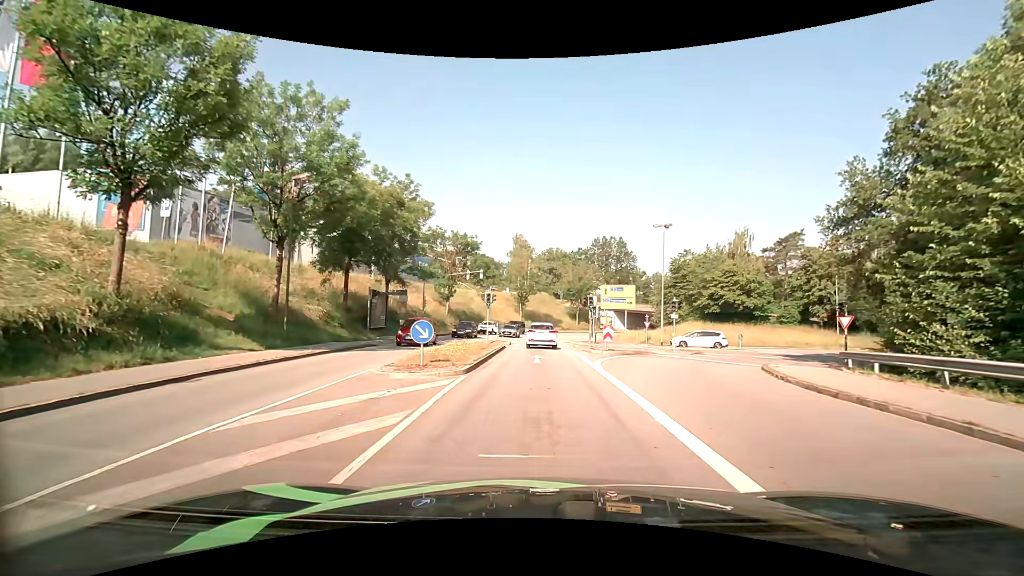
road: tertiary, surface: asphalt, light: Day
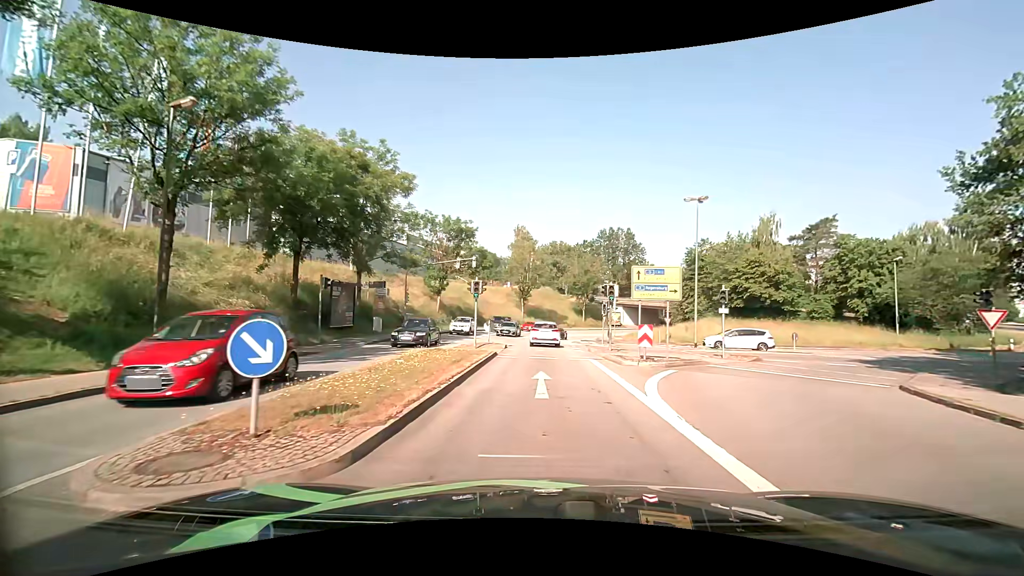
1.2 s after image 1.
(0.0, +8.1) m; 0°
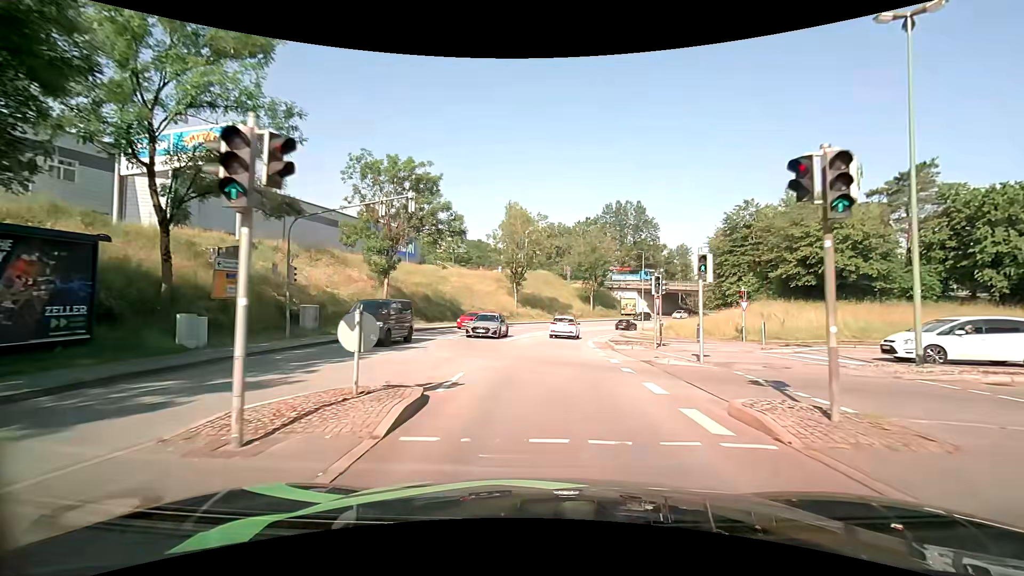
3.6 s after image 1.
(0.0, +19.8) m; 0°
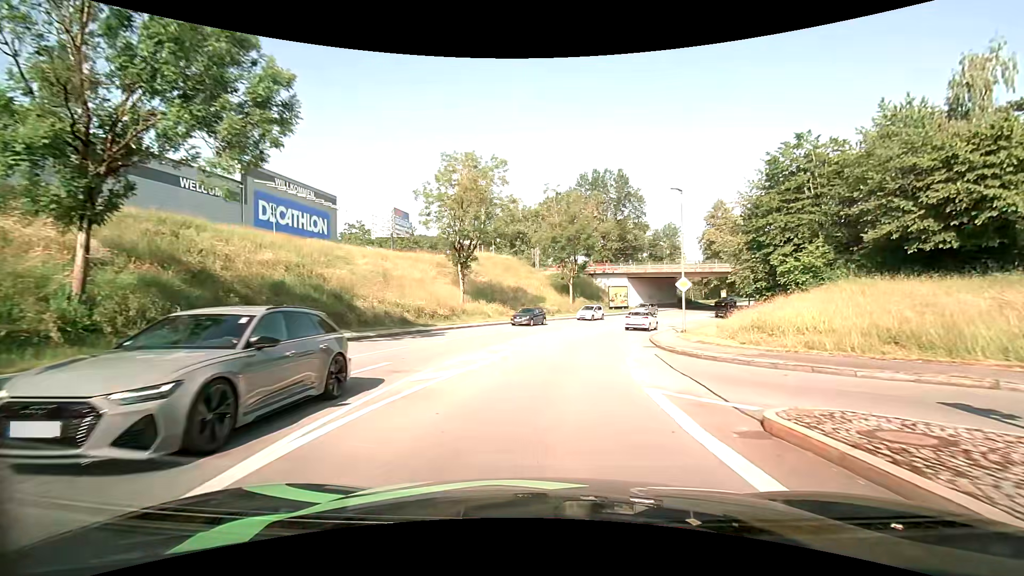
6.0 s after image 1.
(+0.7, +23.8) m; +4°
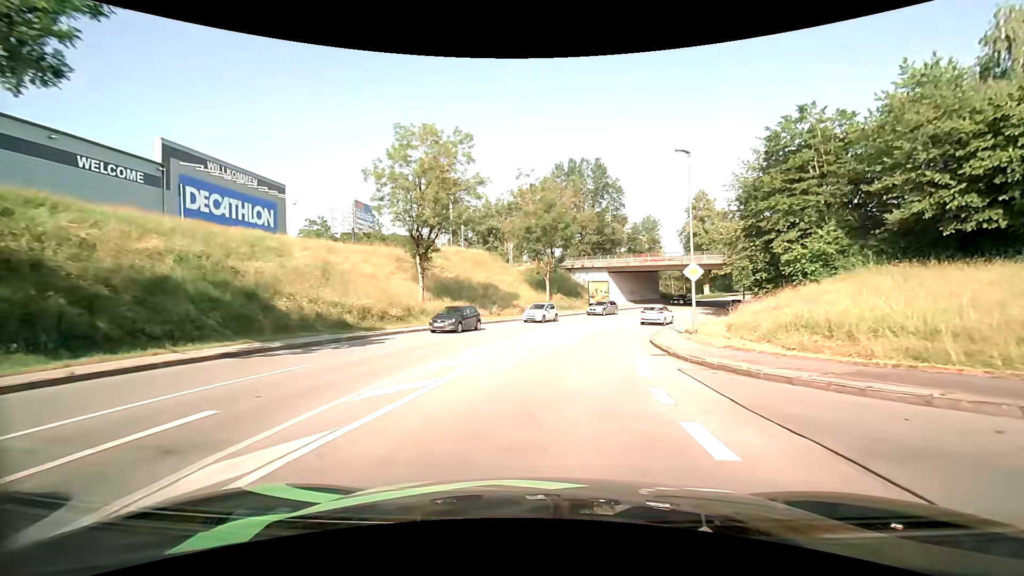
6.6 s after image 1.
(+0.2, +6.3) m; +3°
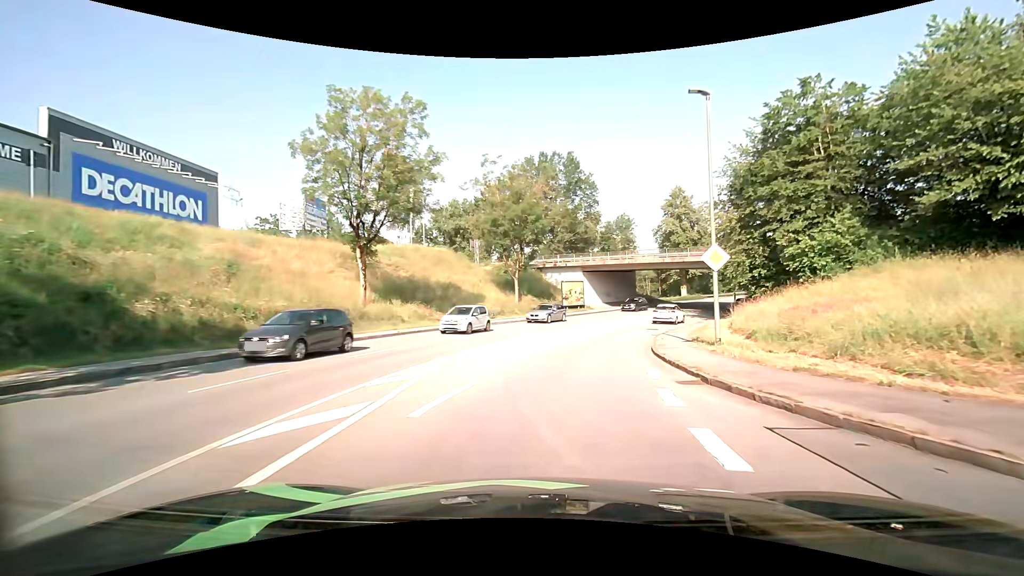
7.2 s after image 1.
(+0.2, +6.4) m; +4°
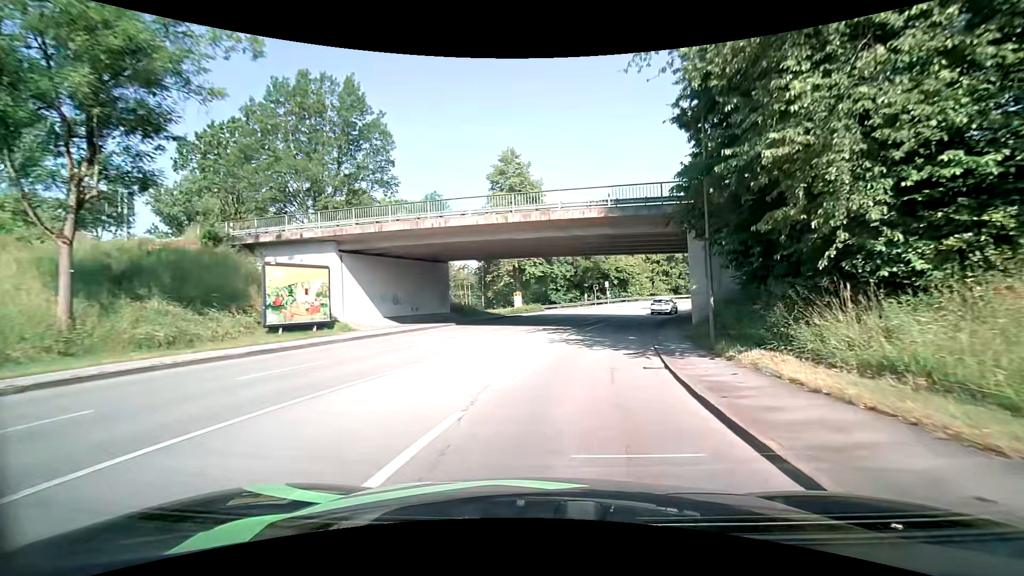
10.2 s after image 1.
(+5.7, +31.6) m; +20°
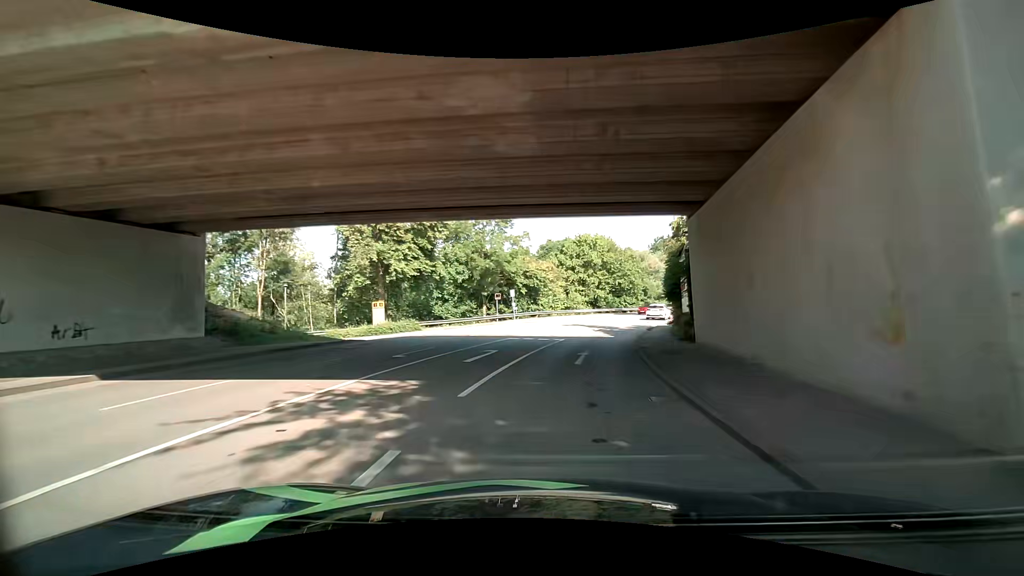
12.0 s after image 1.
(+2.1, +19.5) m; +11°
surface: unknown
(0, +10) (+2, +20) (+3, +30) (+6, +39) (+10, +49) (+14, +58) (+19, +66) (+25, +74) (+32, +82) (+39, +89) m
